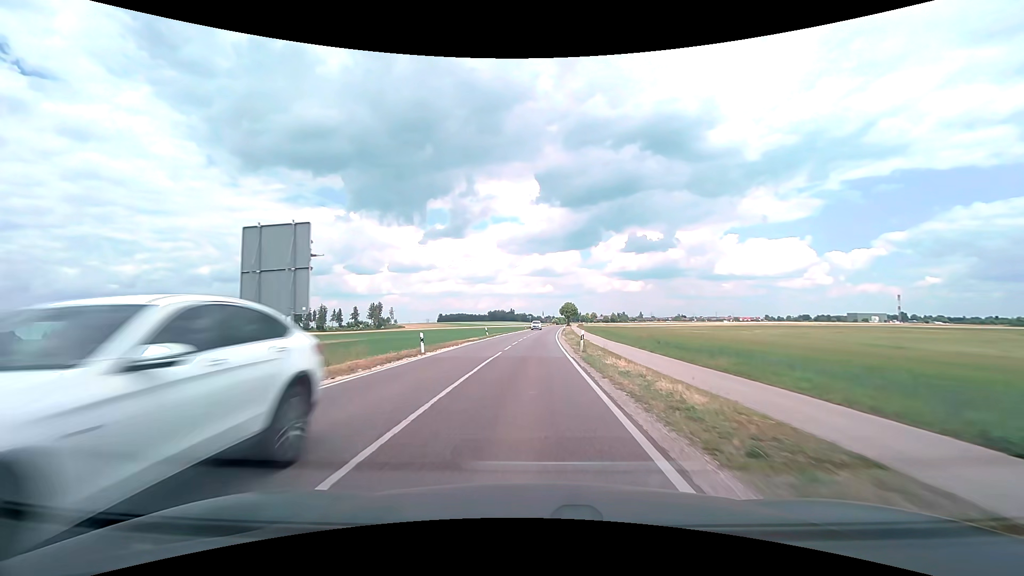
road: tertiary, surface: asphalt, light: Day
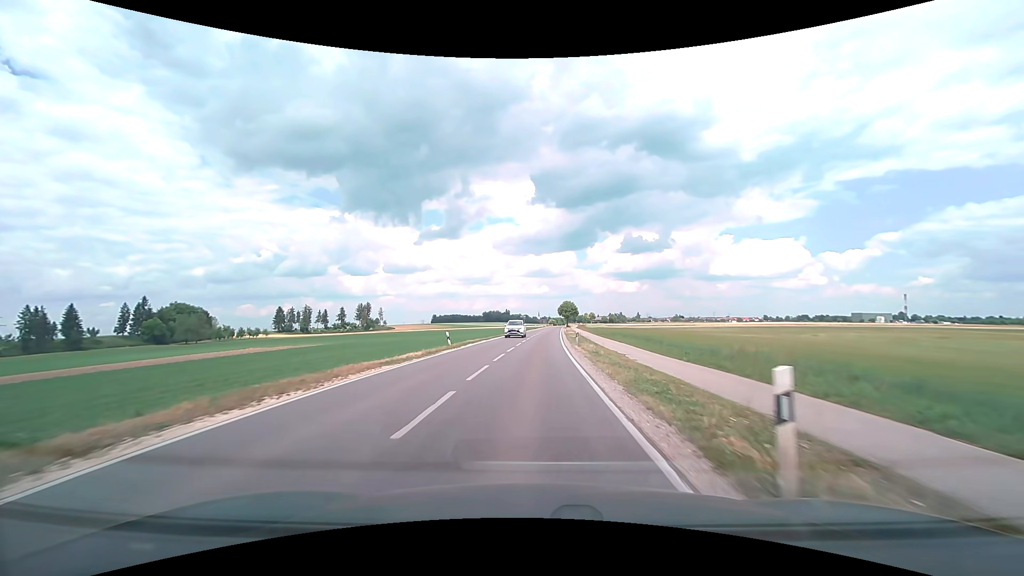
(0.0, +19.1) m; 0°
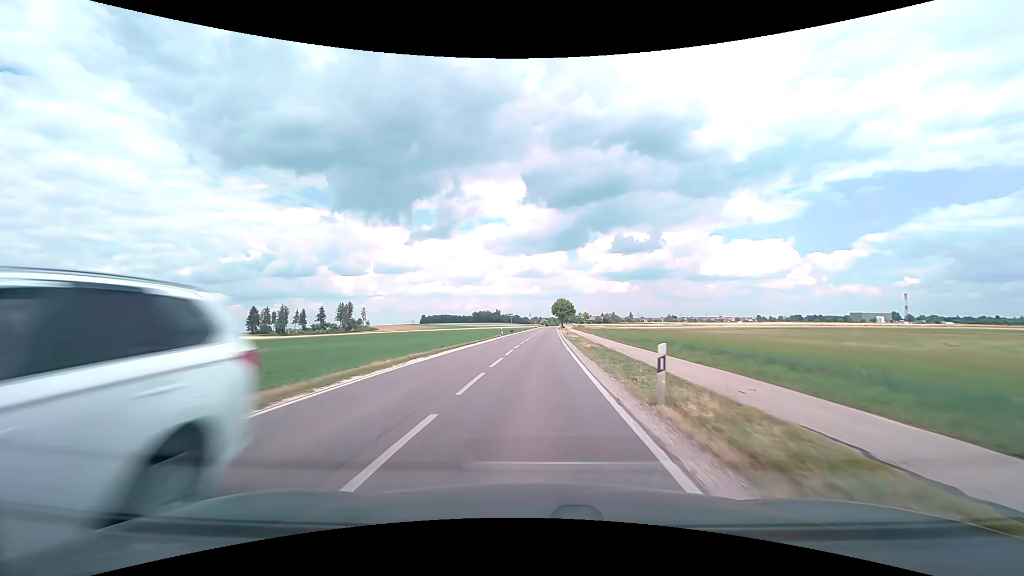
(+0.1, +20.5) m; +1°
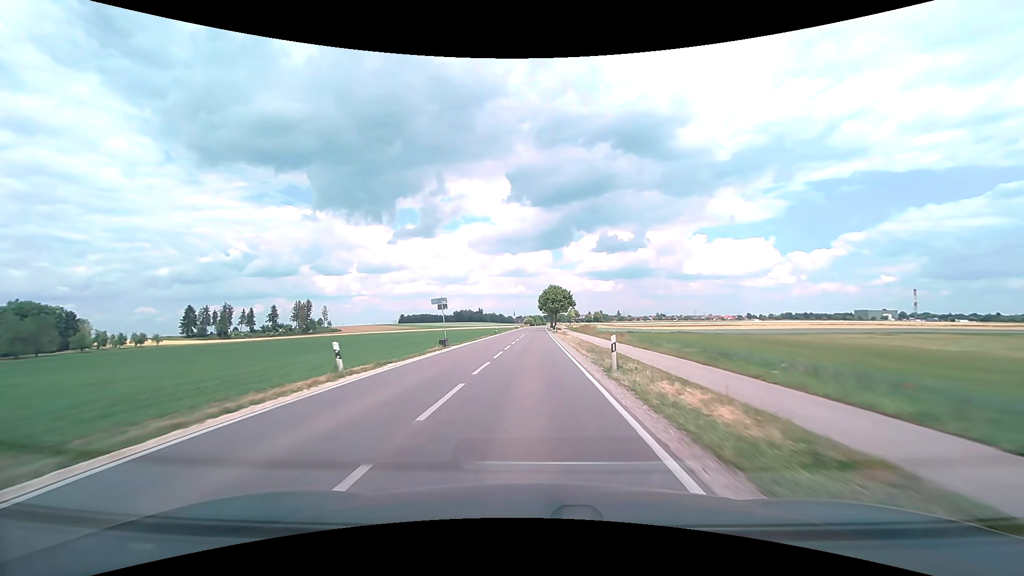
(+1.0, +44.9) m; +2°
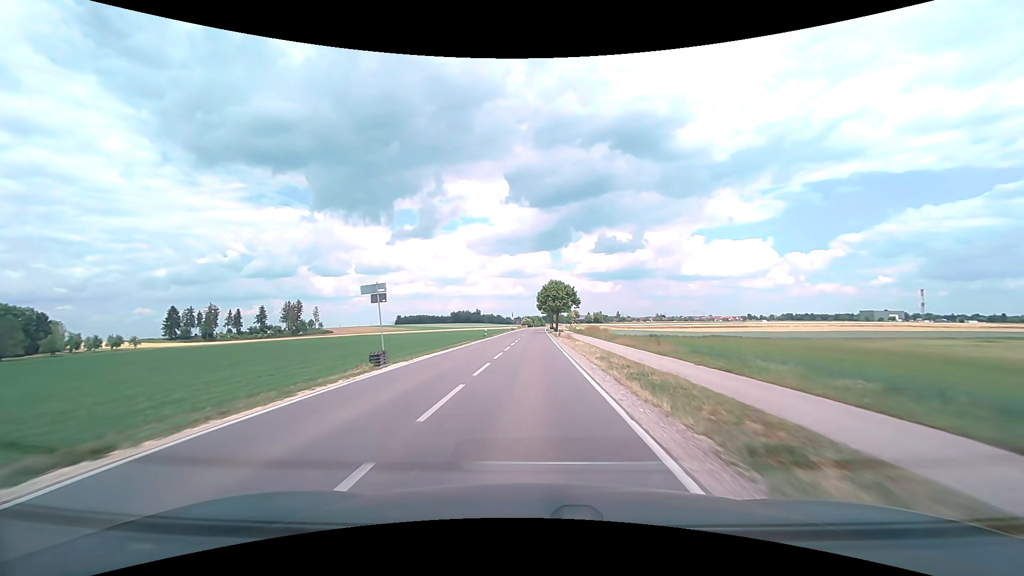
(0.0, +12.0) m; 0°
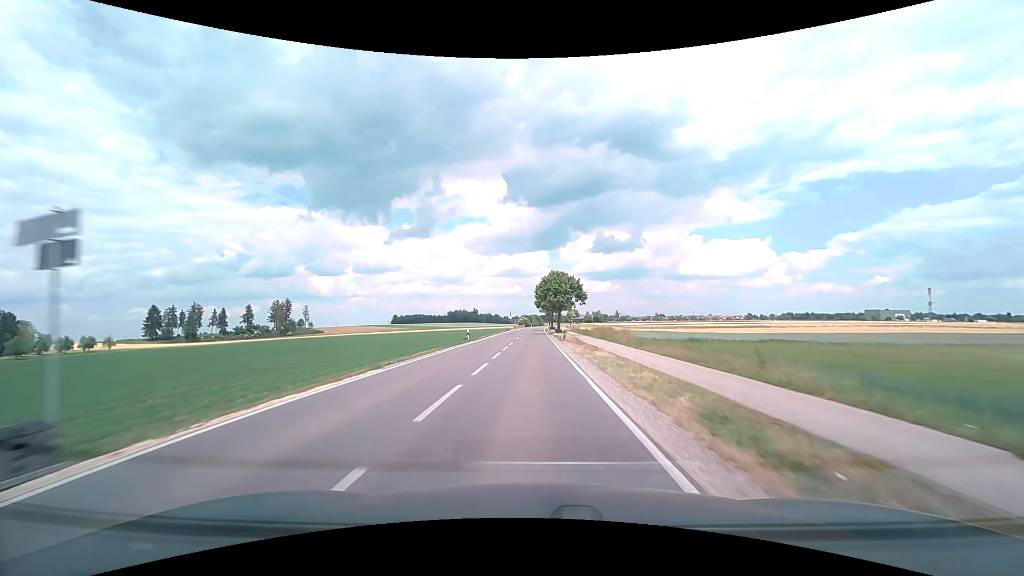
(0.0, +12.2) m; 0°
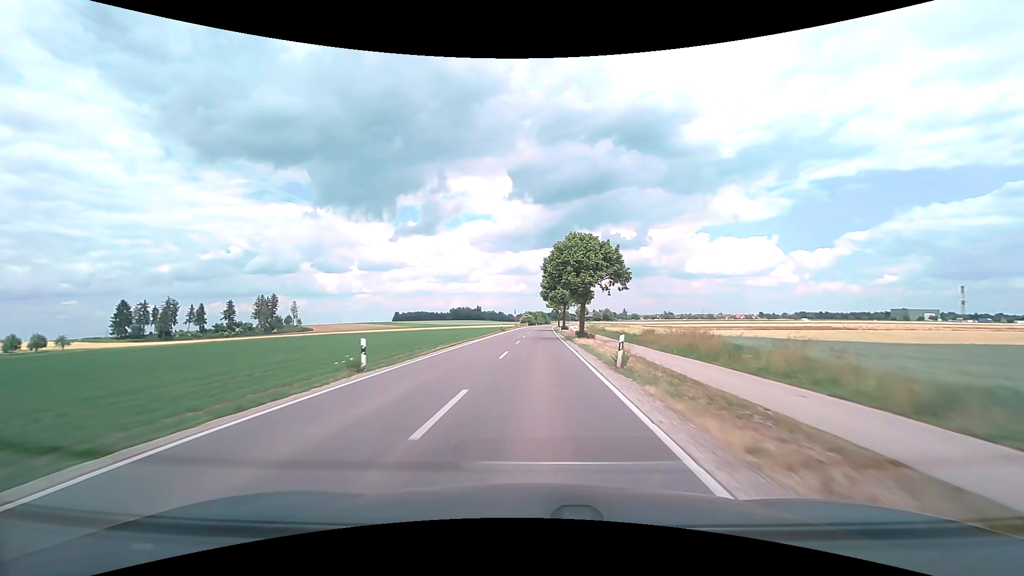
(-0.1, +25.2) m; -1°
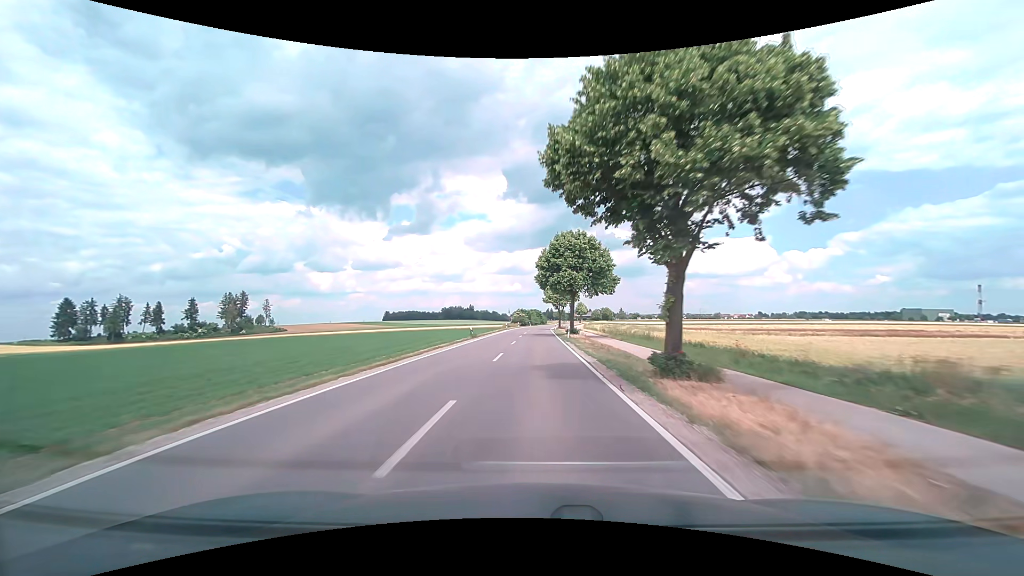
(+0.2, +25.4) m; +1°
(0, +10) (0, +20) (0, +30) (0, +40) (0, +50) (0, +60) (0, +70) (+1, +80) (+1, +90) (+2, +100) m
